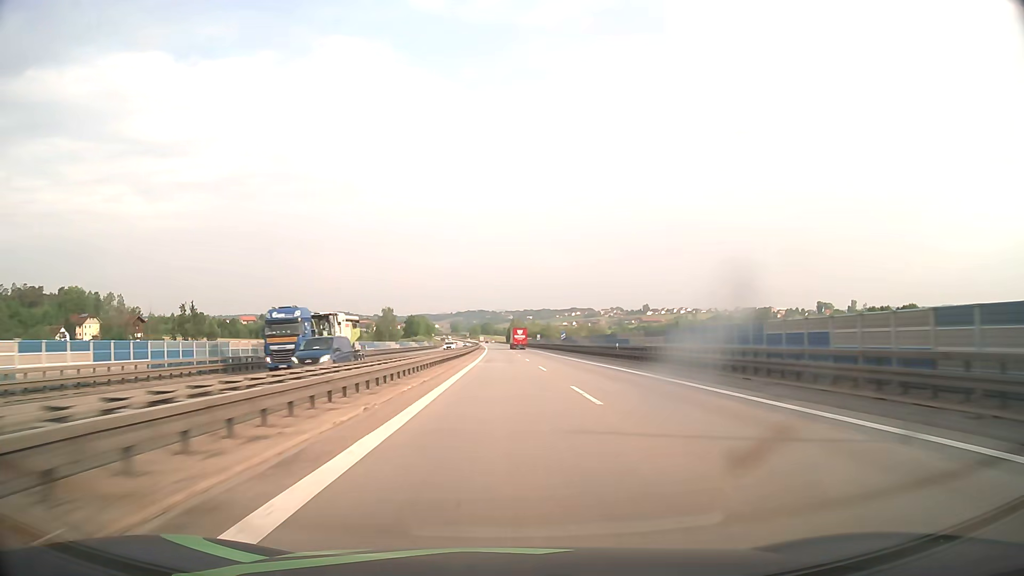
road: motorway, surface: asphalt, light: Day
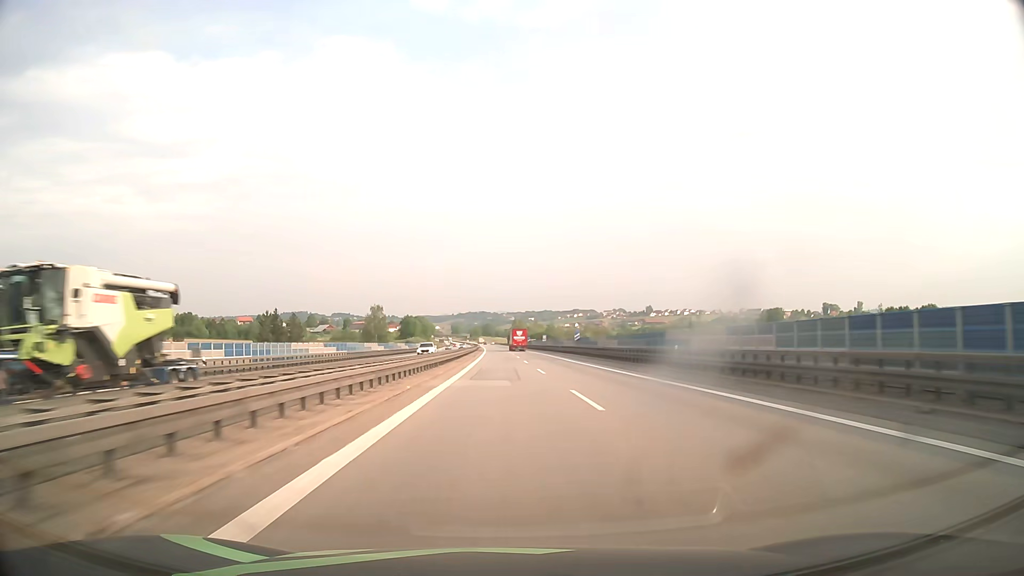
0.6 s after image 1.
(-0.1, +18.9) m; 0°
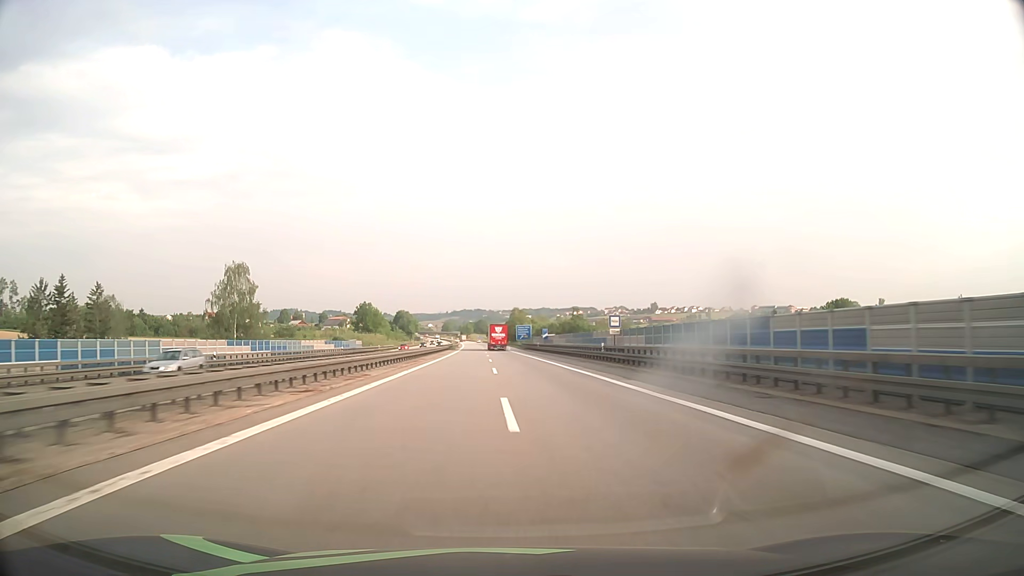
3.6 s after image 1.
(+0.1, +93.4) m; 0°
(0, +10) (0, +20) (0, +30) (0, +40) (0, +50) (0, +60) (0, +70) (0, +80) (-1, +90) (-1, +100) m
